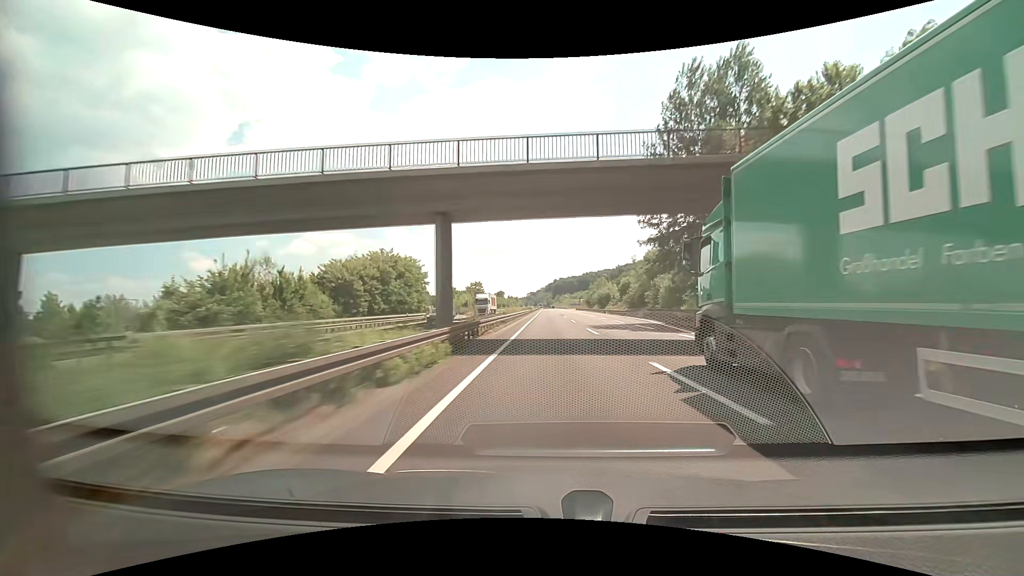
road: motorway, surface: asphalt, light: Day
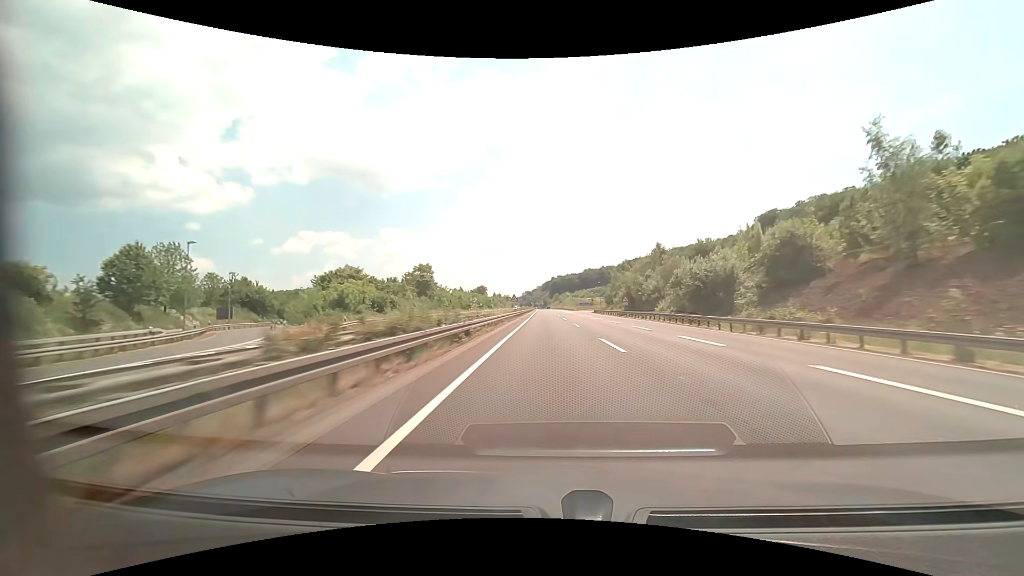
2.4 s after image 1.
(+0.2, +82.2) m; +1°
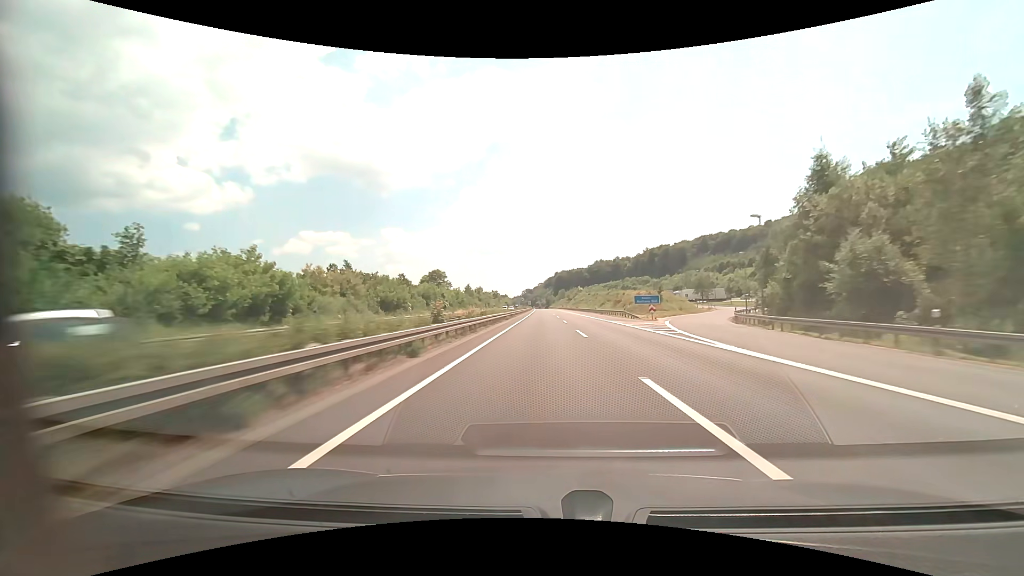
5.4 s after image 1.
(-0.2, +102.6) m; 0°
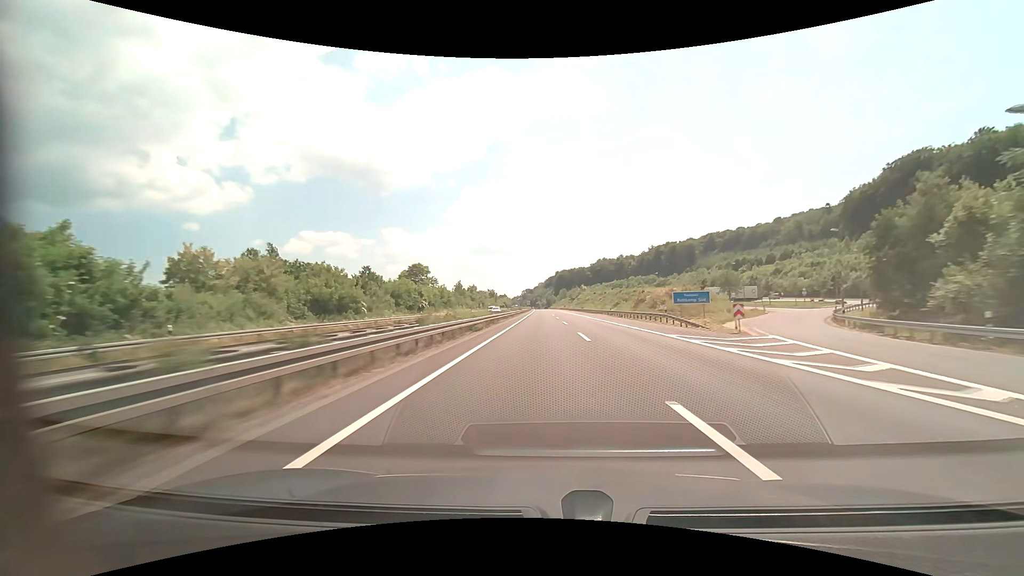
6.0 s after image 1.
(0.0, +20.5) m; 0°
(0, +10) (0, +20) (0, +30) (0, +40) (0, +50) (0, +60) (+1, +70) (+1, +80) (+1, +90) (+1, +100) m
